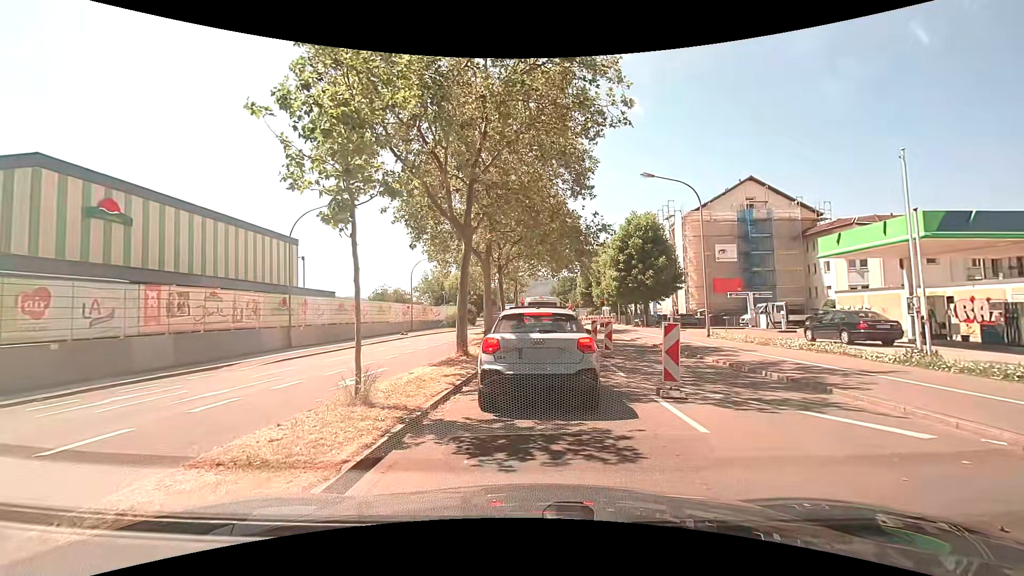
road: secondary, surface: asphalt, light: Day
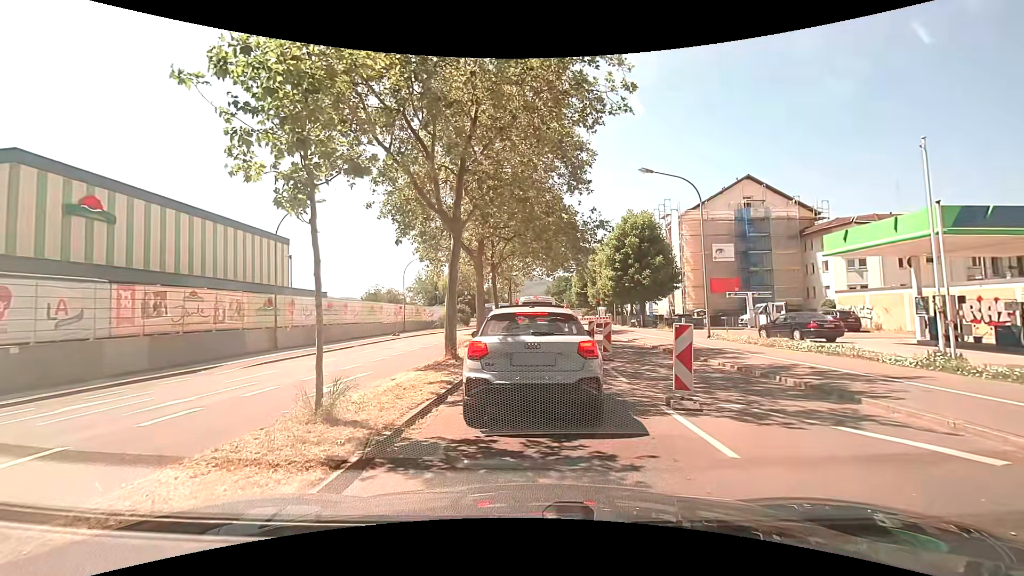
(0.0, +1.0) m; 0°
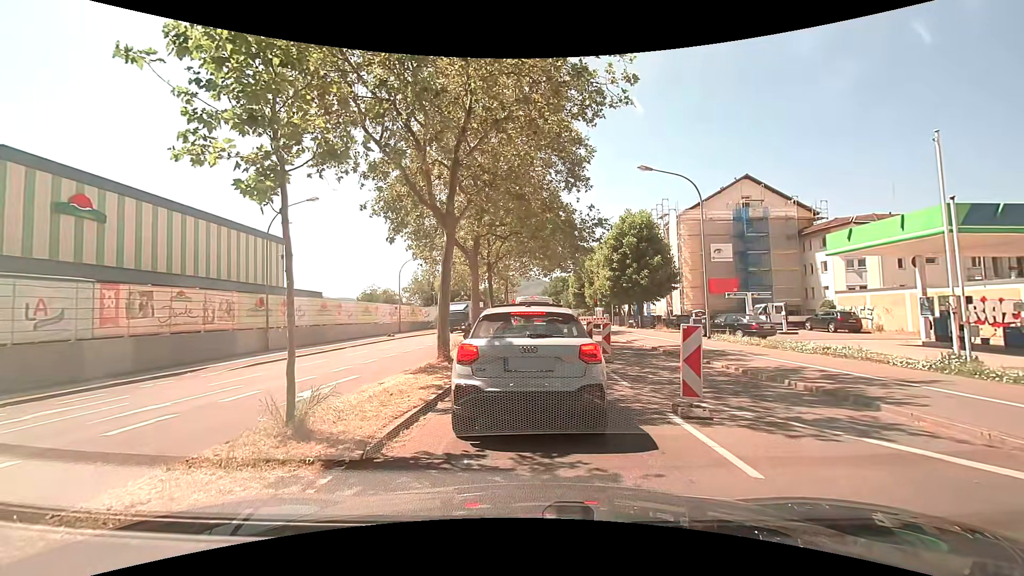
(0.0, +0.6) m; 0°
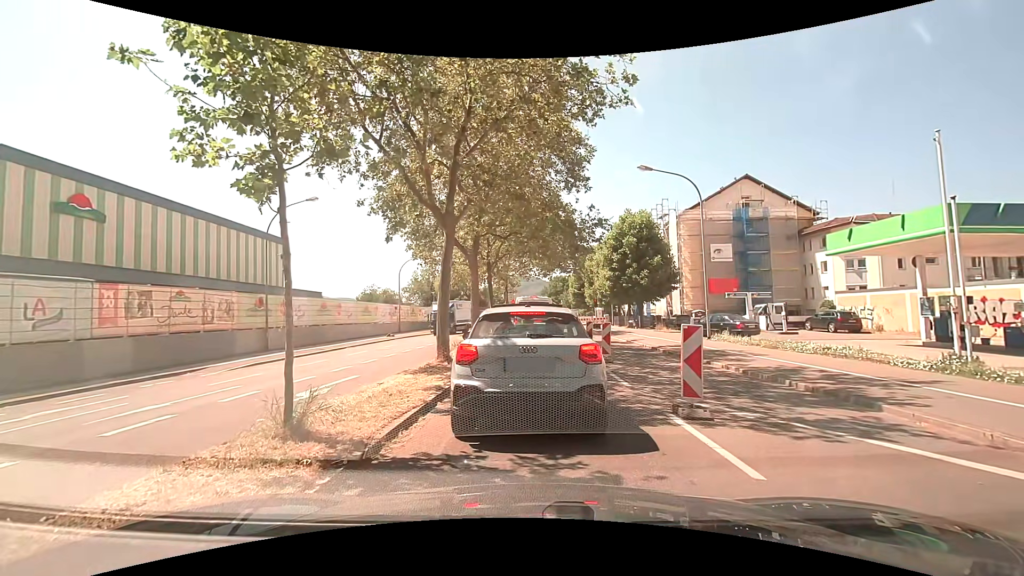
(0.0, +0.1) m; 0°
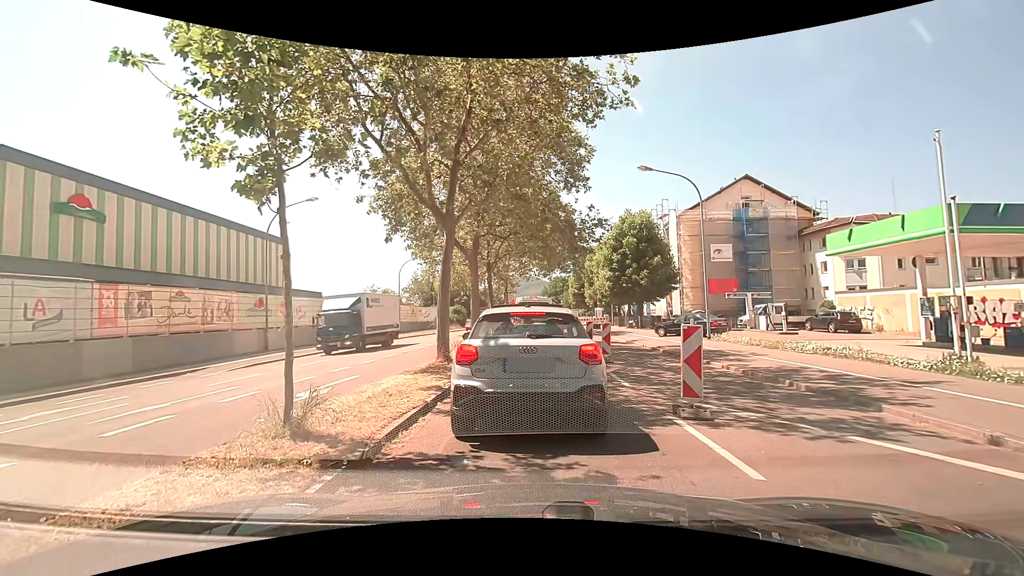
(0.0, +0.1) m; 0°
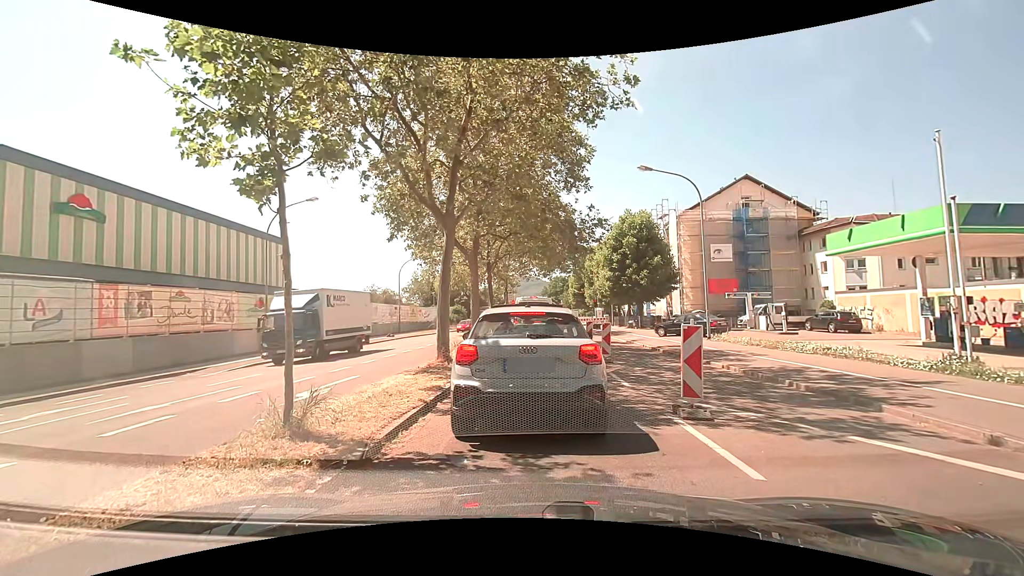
(0.0, 0.0) m; 0°
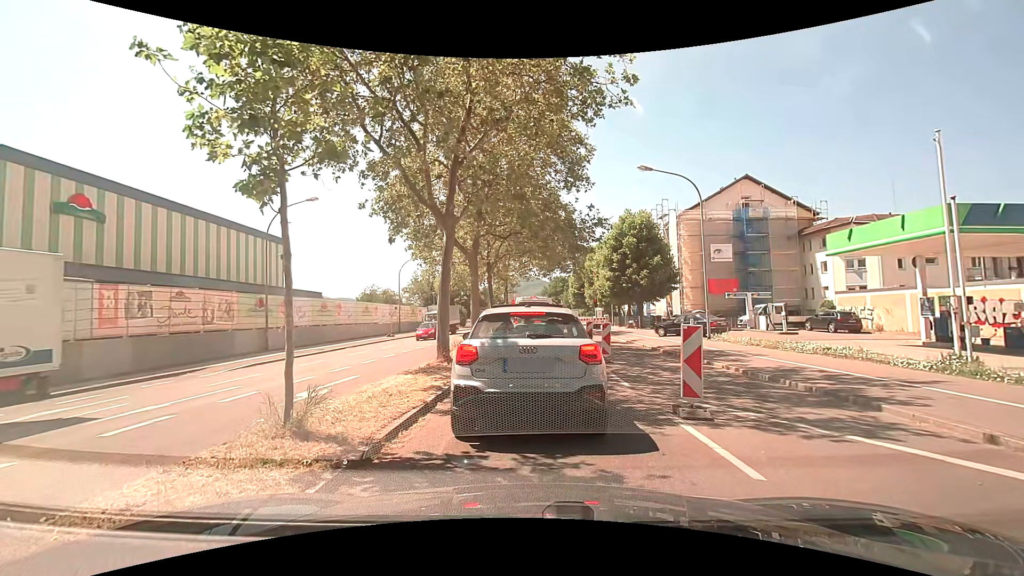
(0.0, 0.0) m; 0°
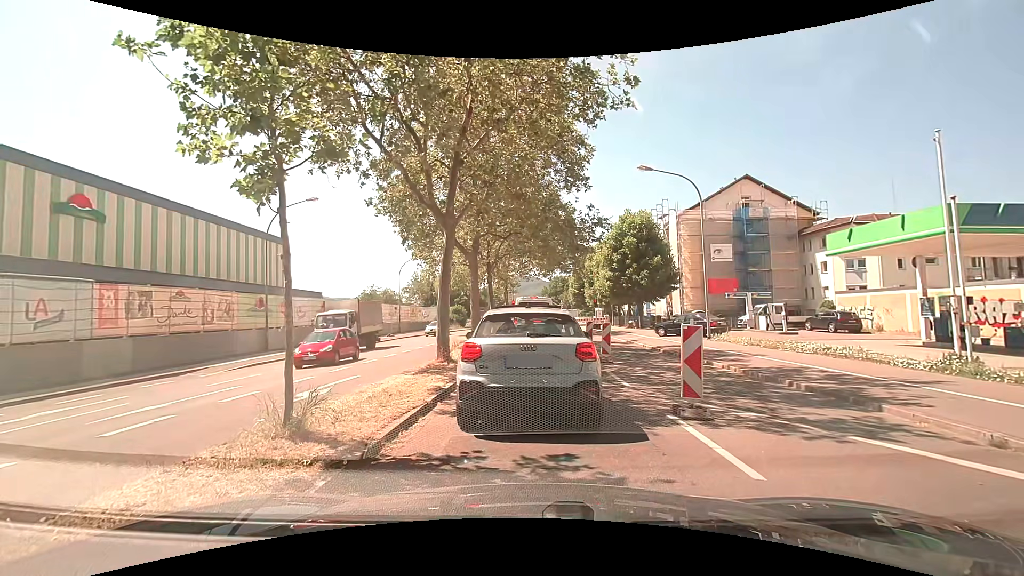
(0.0, 0.0) m; 0°
